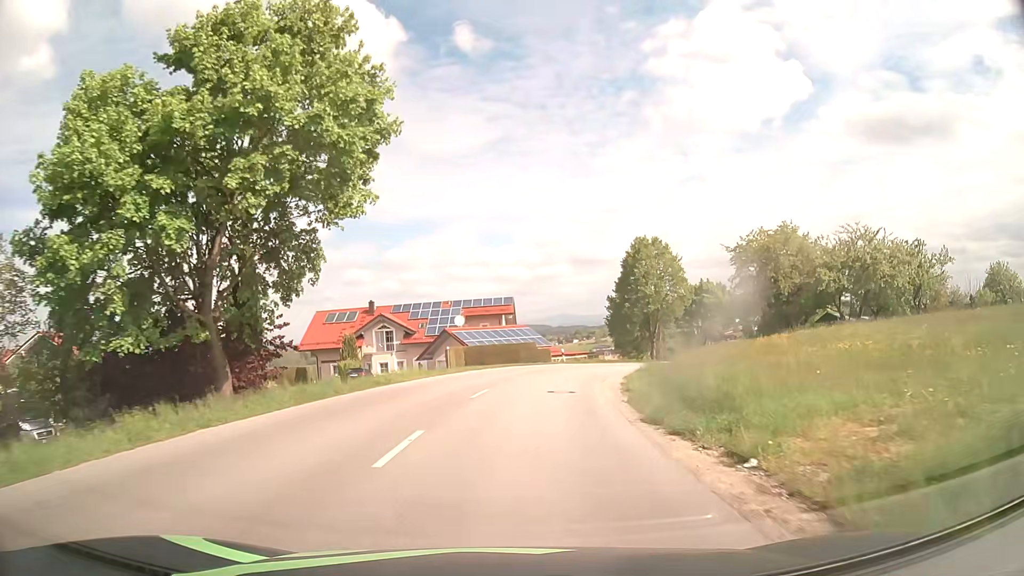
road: tertiary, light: Day
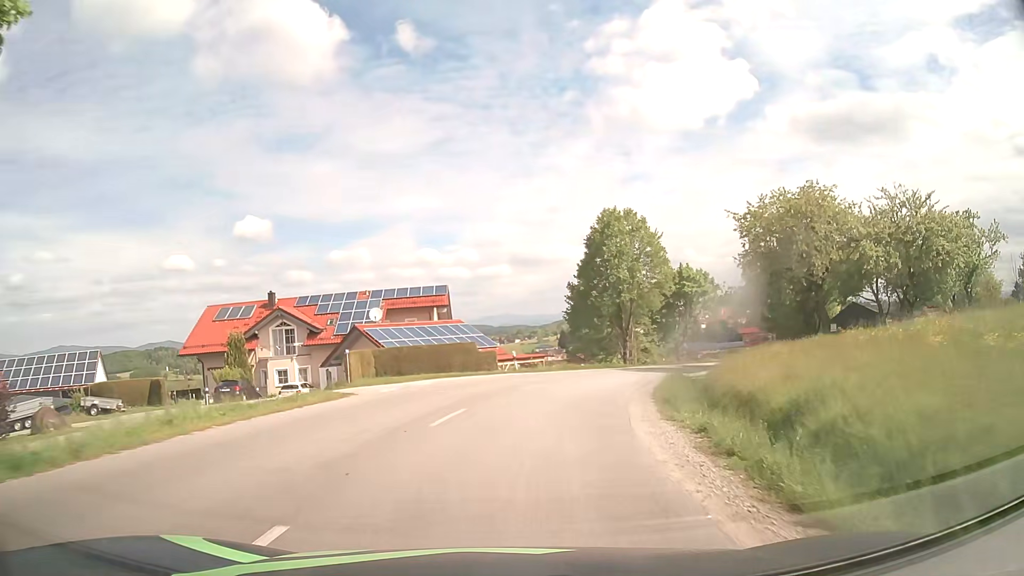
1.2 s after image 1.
(+0.5, +14.2) m; +5°
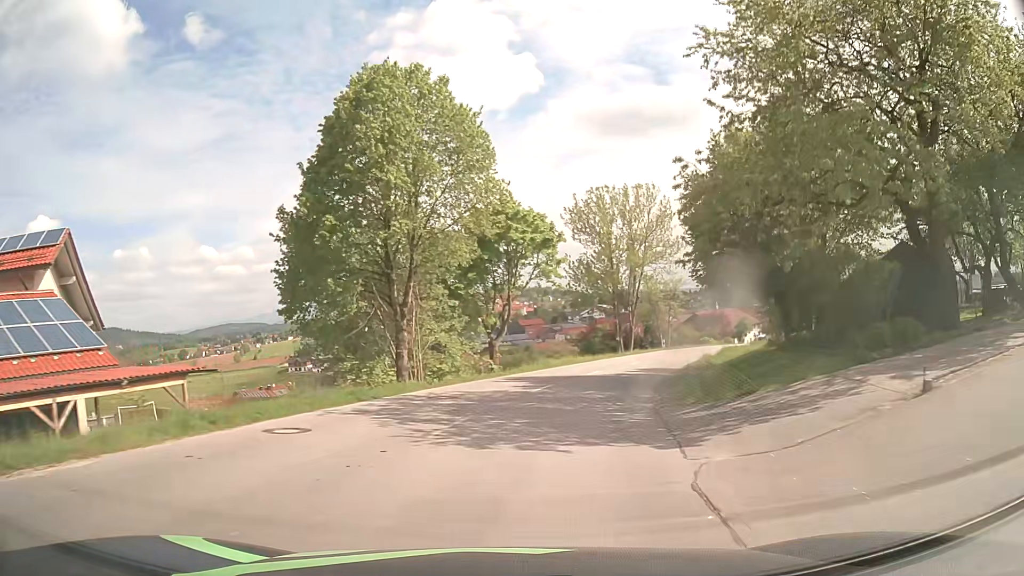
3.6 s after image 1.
(+4.1, +27.2) m; +19°
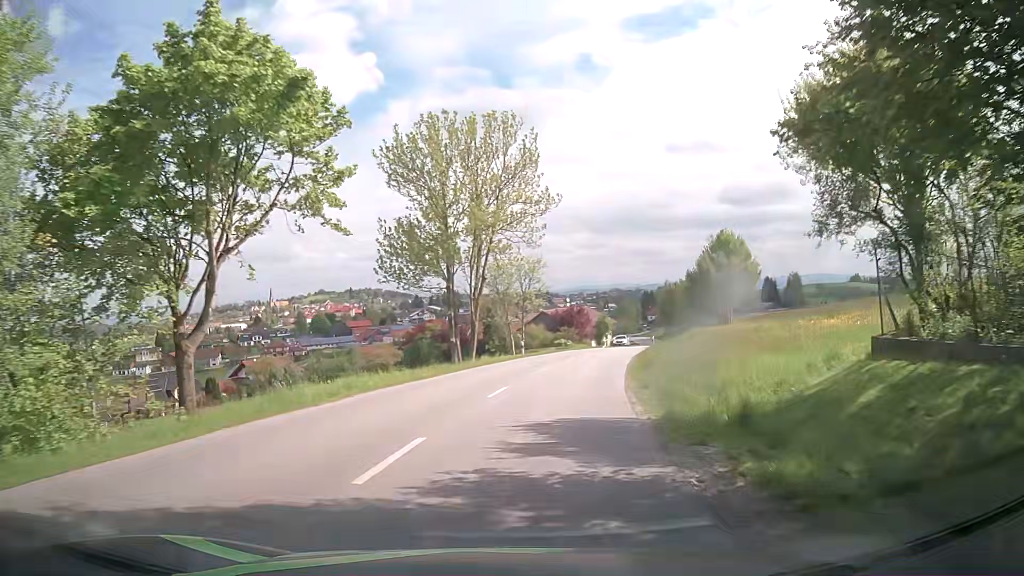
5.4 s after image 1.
(+2.7, +20.7) m; +14°
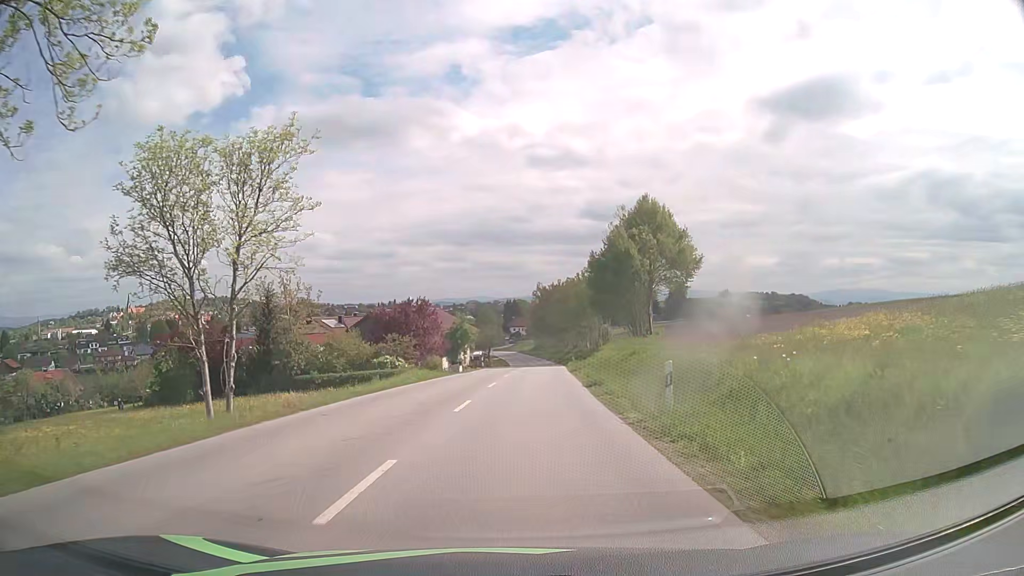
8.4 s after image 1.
(+5.1, +36.9) m; +13°
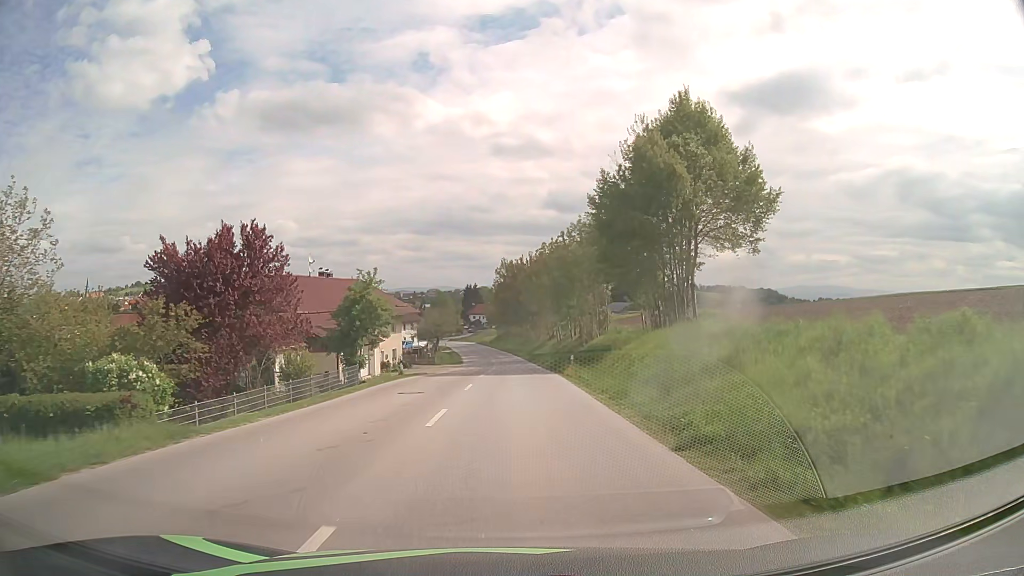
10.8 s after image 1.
(+1.0, +30.3) m; +3°
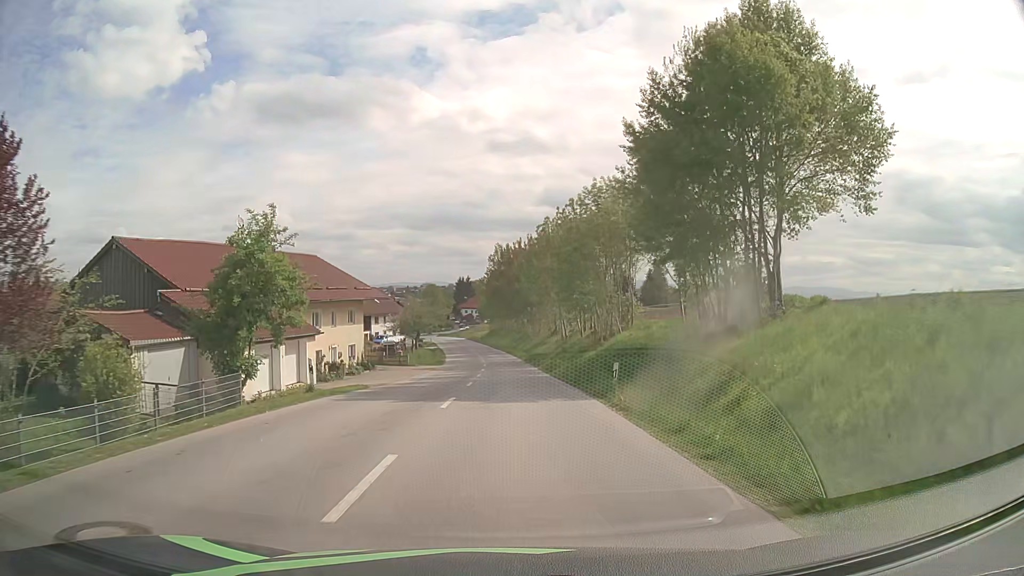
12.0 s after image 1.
(0.0, +15.1) m; 0°
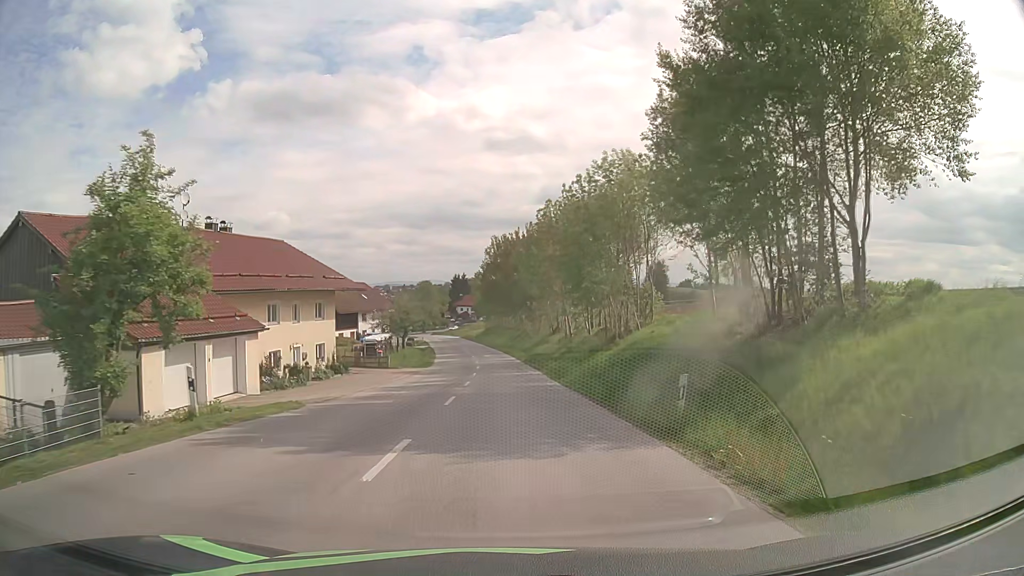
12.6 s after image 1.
(0.0, +7.6) m; 0°
(0, +10) (0, +20) (0, +30) (0, +40) (0, +50) (-1, +60) (-2, +70) (-3, +80) (-4, +90) (-5, +100) m
